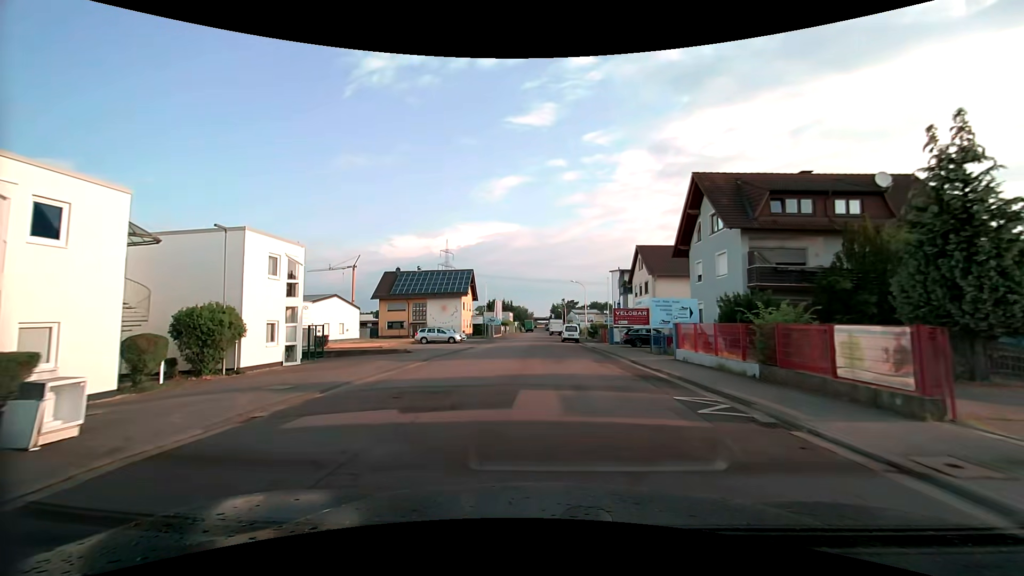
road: unclassified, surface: asphalt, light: Day
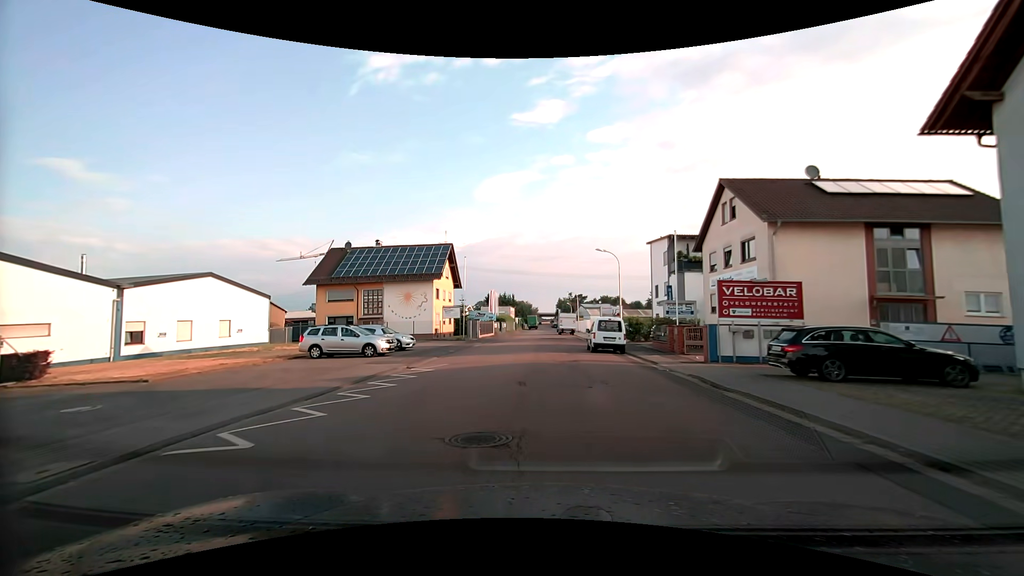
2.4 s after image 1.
(-0.5, +24.0) m; -1°
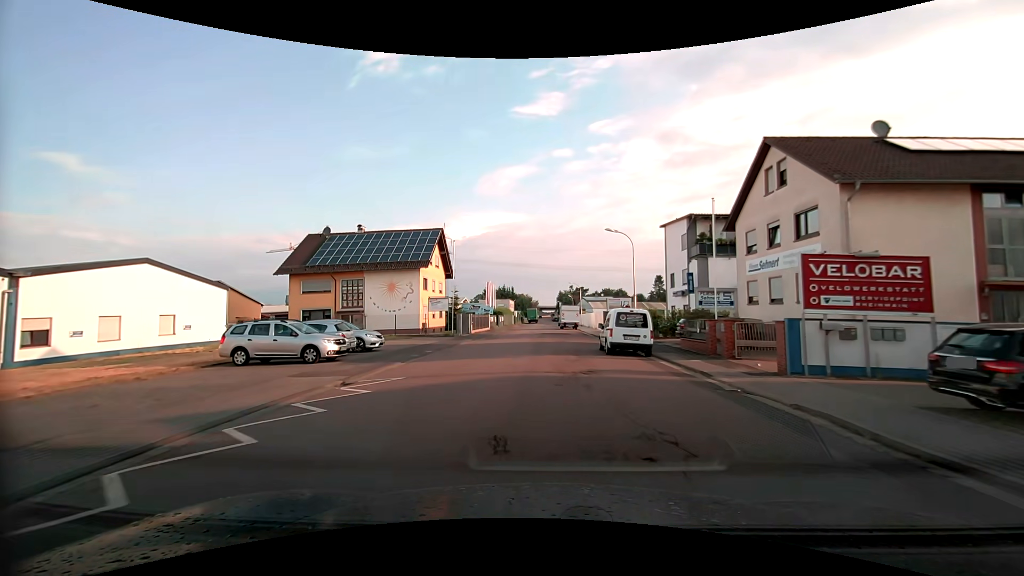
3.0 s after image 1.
(0.0, +6.0) m; 0°
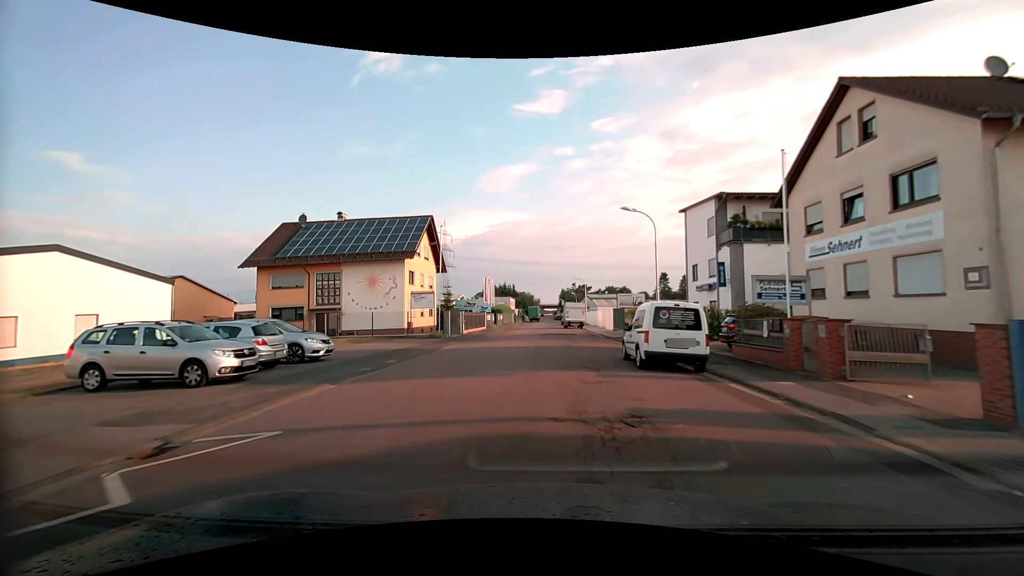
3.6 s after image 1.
(0.0, +6.0) m; 0°
(0, +10) (0, +20) (0, +30) (0, +40) (0, +50) (+1, +60) (+1, +70) (+1, +80) (+1, +90) (+2, +100) m
